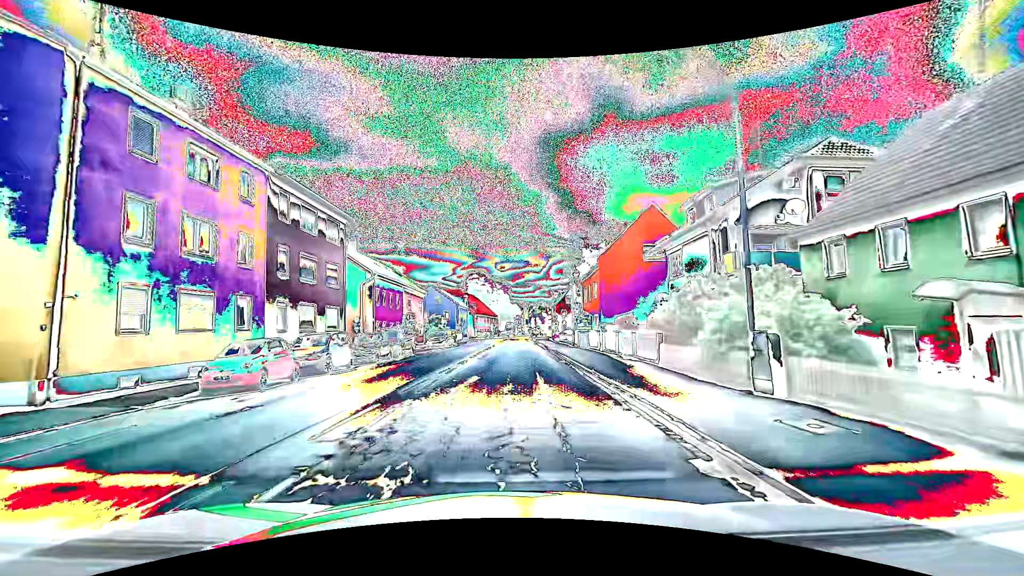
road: primary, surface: asphalt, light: Day
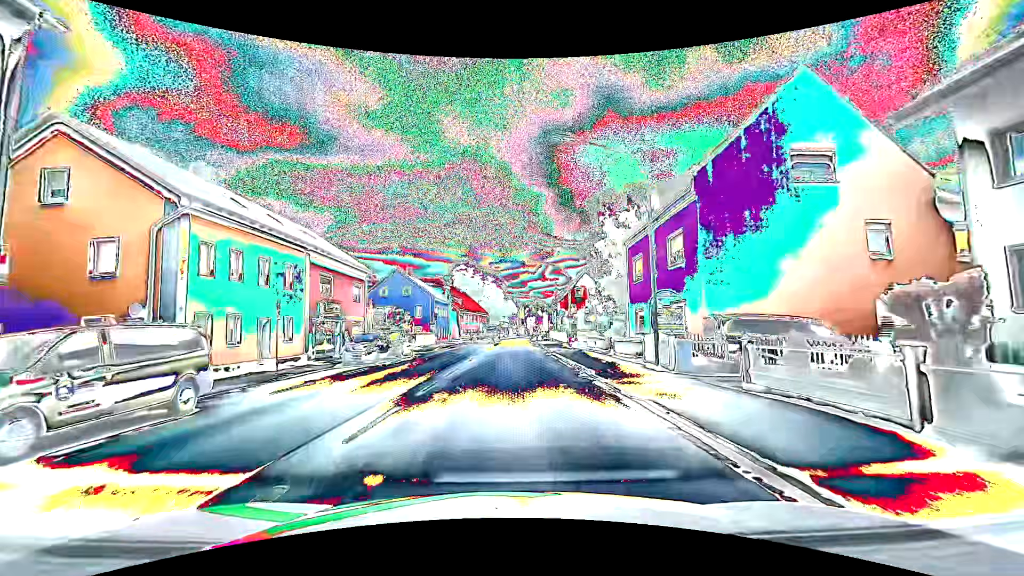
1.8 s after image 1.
(+0.1, +22.8) m; +1°
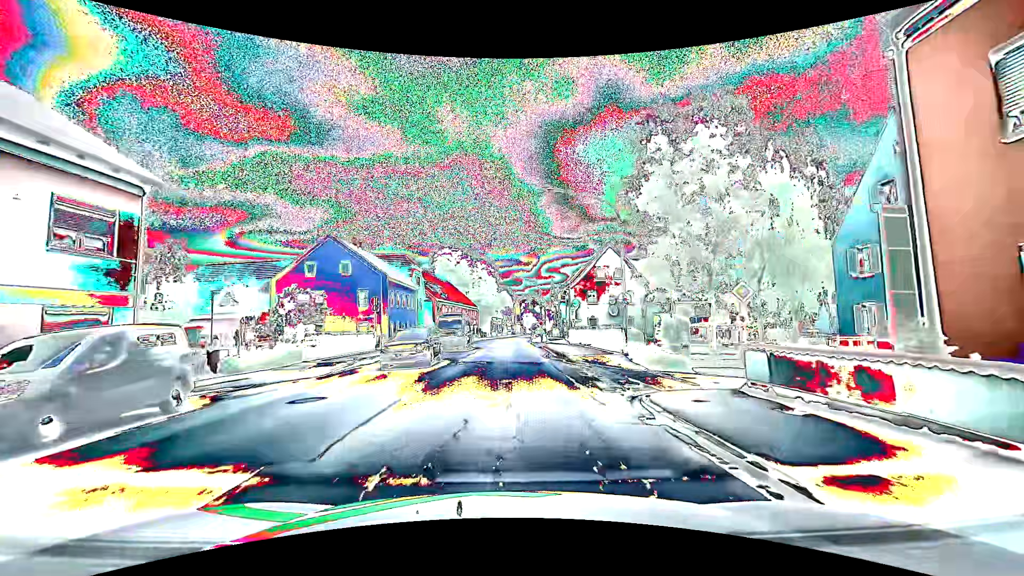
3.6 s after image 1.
(+0.1, +22.8) m; 0°
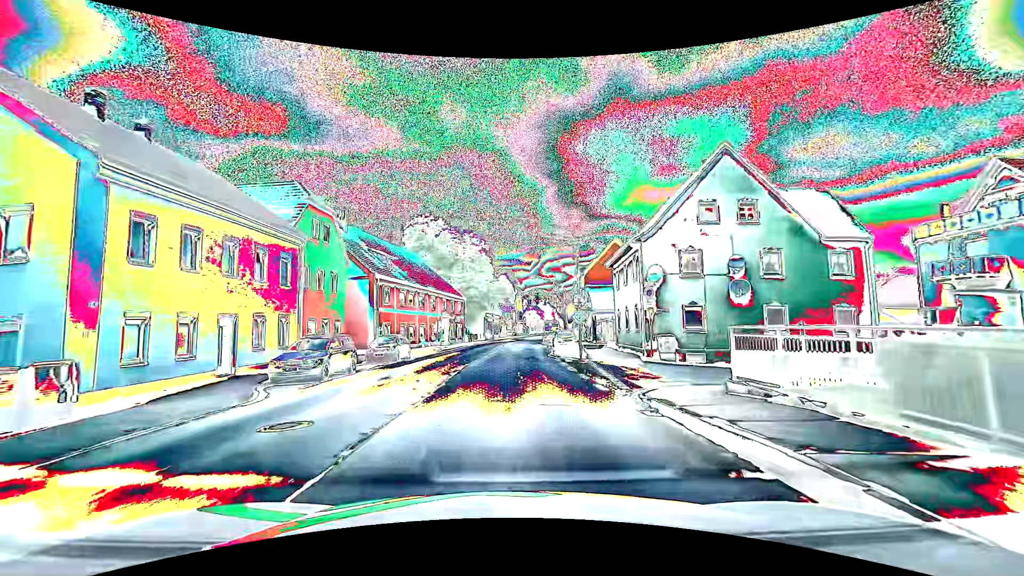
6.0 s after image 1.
(+0.2, +30.4) m; +1°
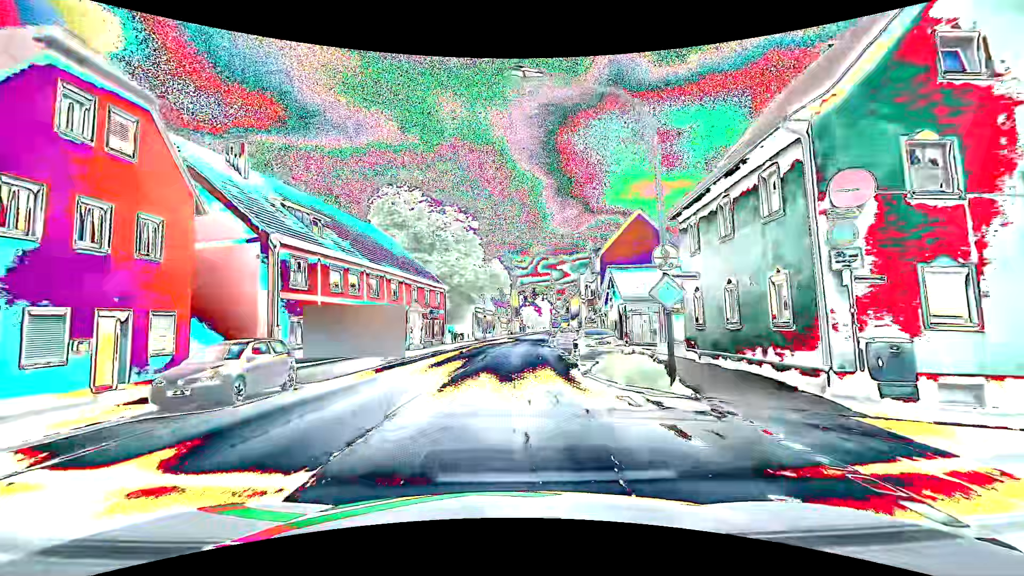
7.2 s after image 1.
(0.0, +15.3) m; +1°
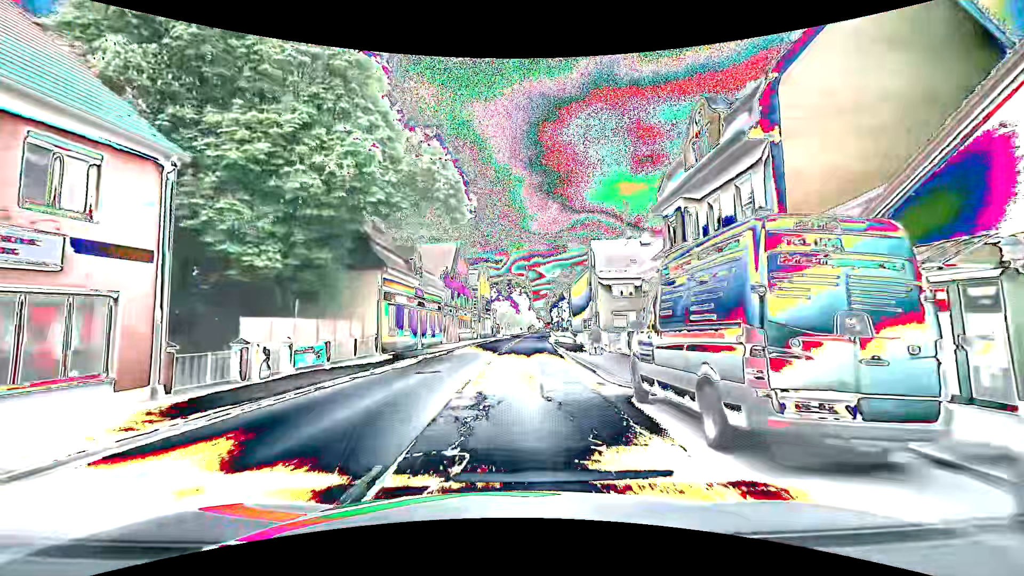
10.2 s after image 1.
(+0.7, +38.2) m; +3°
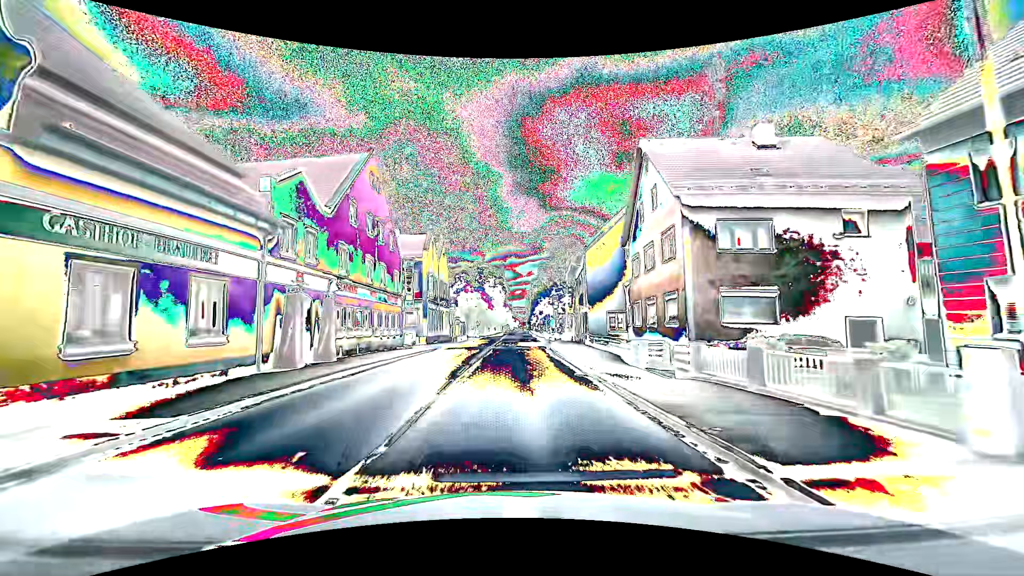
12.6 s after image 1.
(+0.7, +30.6) m; +3°
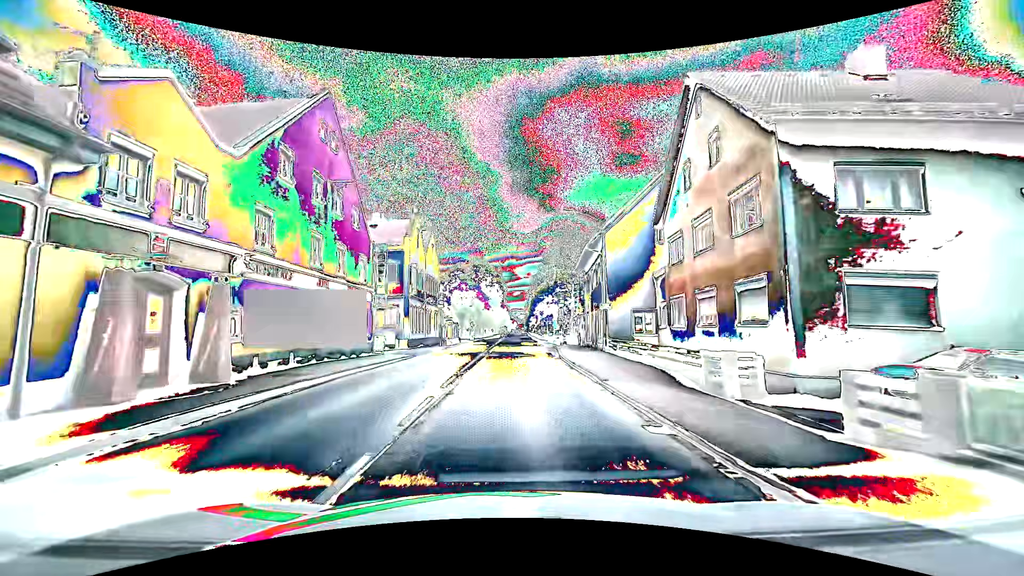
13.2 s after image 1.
(0.0, +7.6) m; +1°
(0, +10) (0, +20) (0, +30) (0, +40) (+1, +50) (+1, +60) (+1, +70) (+1, +80) (+1, +90) (+2, +100) m
